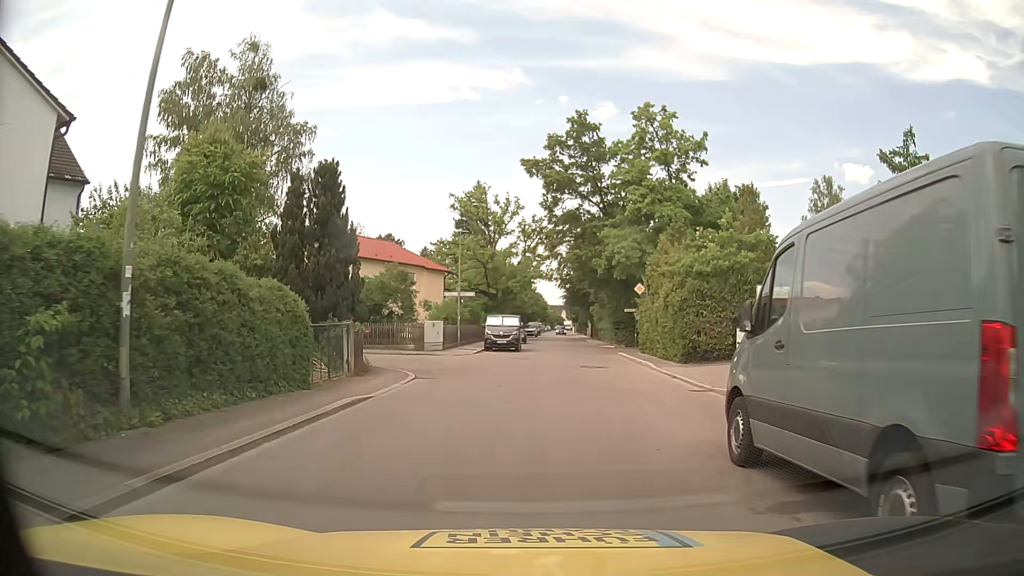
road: residential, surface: asphalt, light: Day
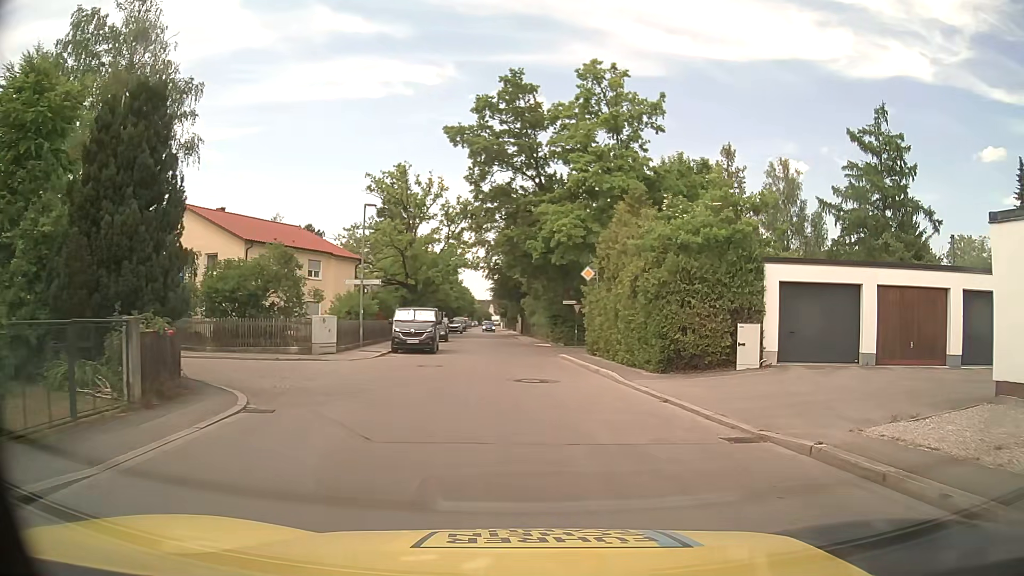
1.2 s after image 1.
(+0.2, +7.2) m; +4°
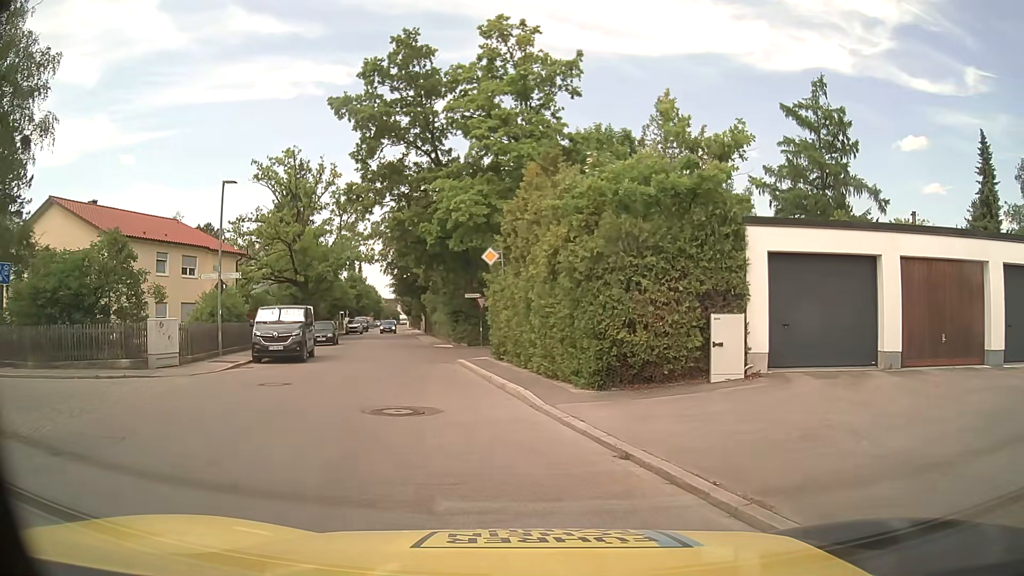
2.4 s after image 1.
(+0.6, +5.6) m; +9°
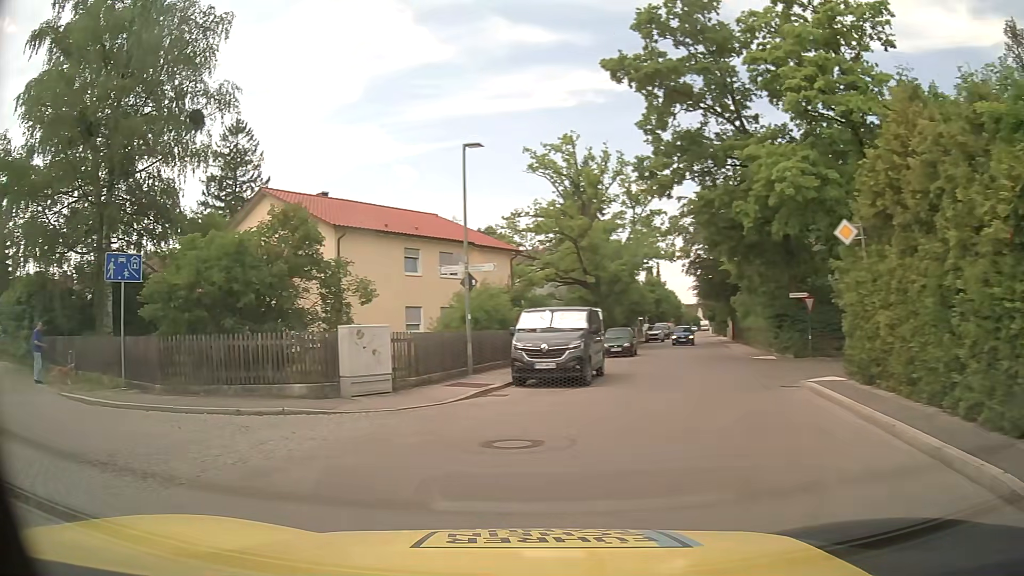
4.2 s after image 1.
(-0.9, +6.7) m; -25°
